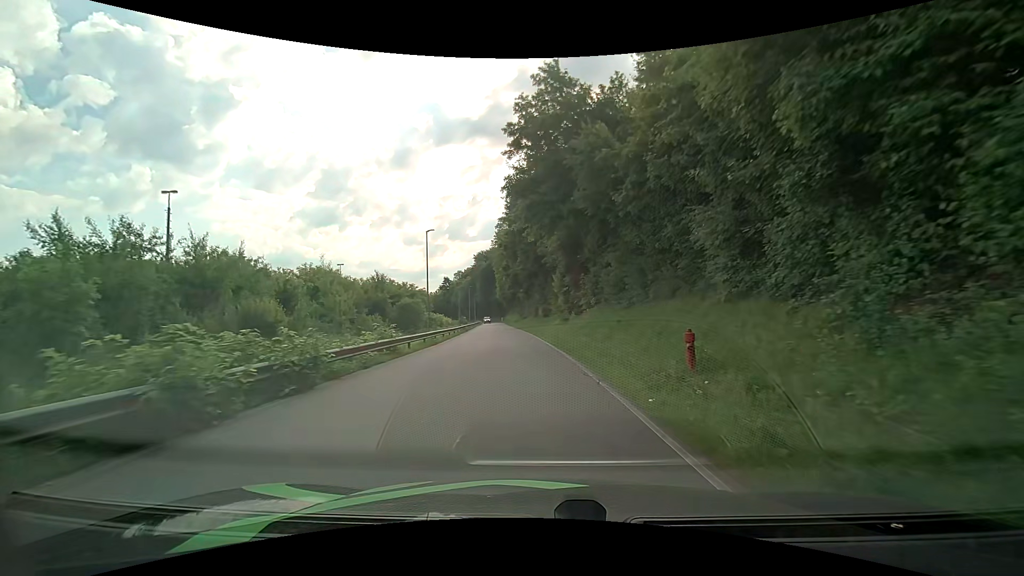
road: residential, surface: asphalt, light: Day
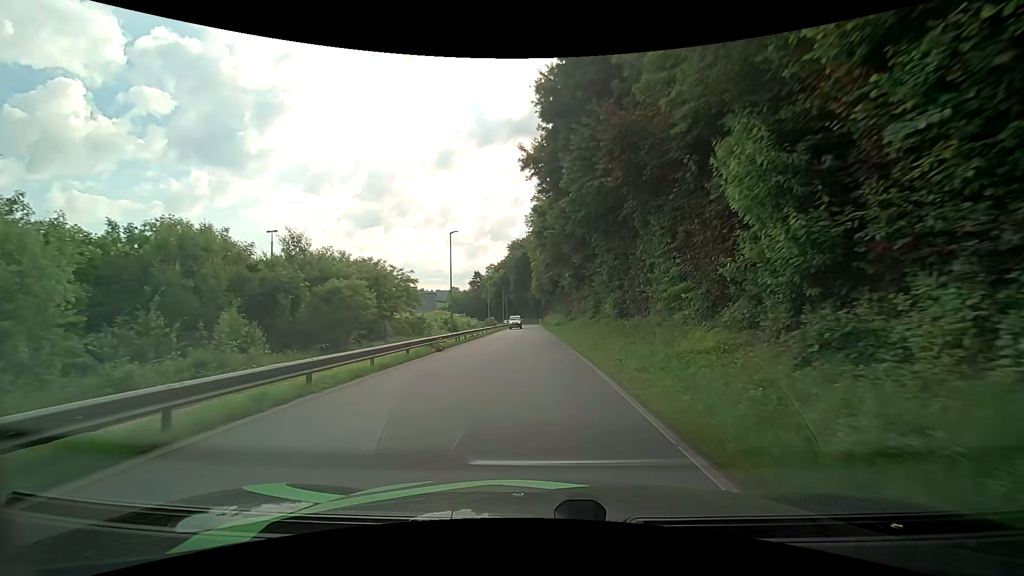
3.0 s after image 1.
(-1.3, +32.2) m; -5°
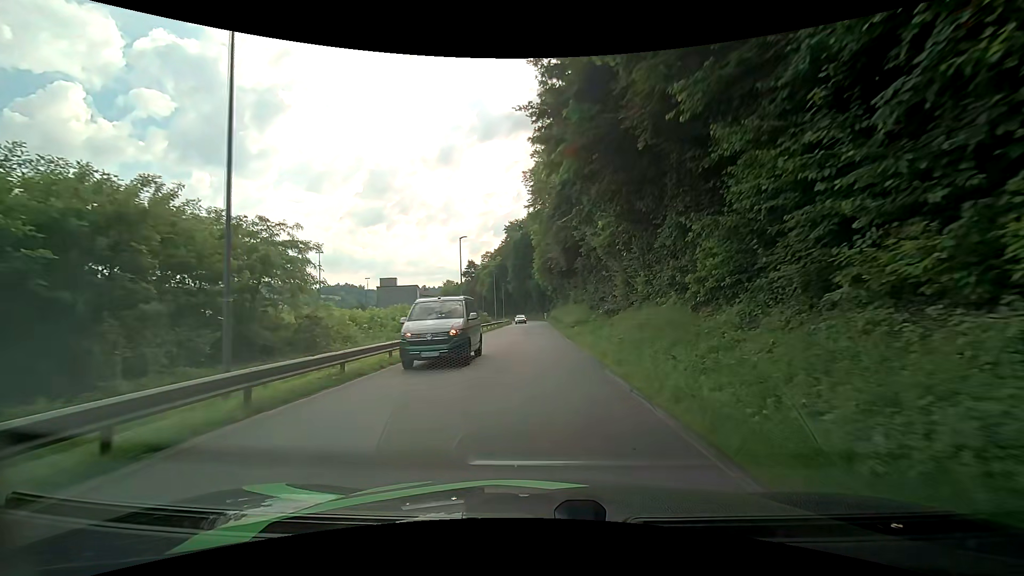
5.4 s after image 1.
(-0.3, +26.2) m; 0°
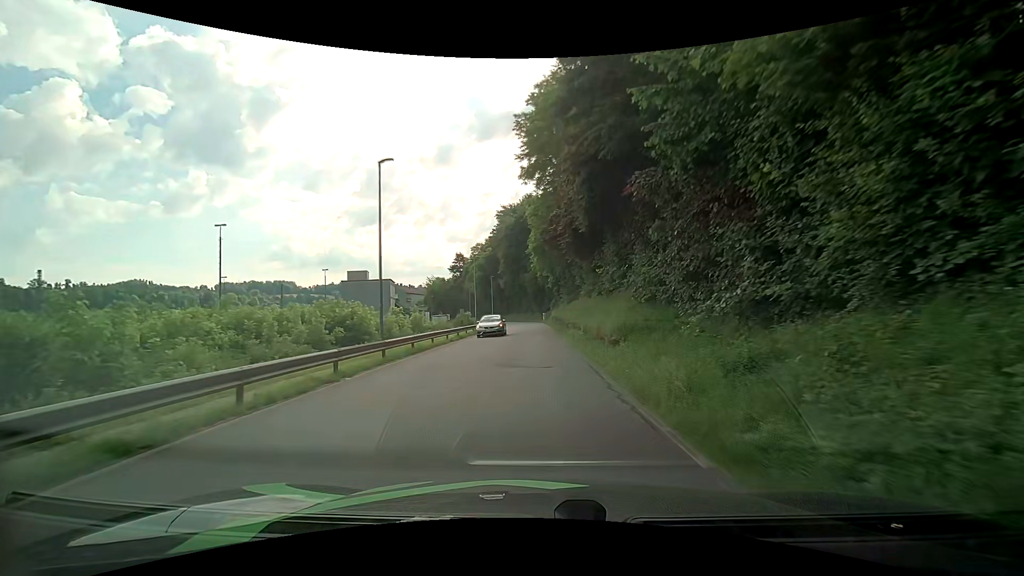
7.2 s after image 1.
(0.0, +20.0) m; 0°
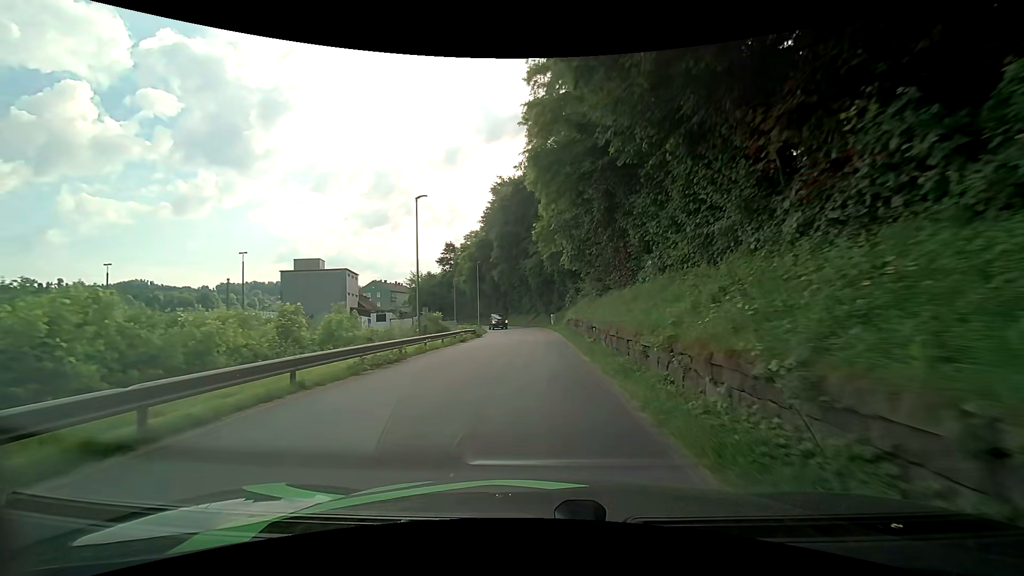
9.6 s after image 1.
(+0.2, +26.0) m; 0°
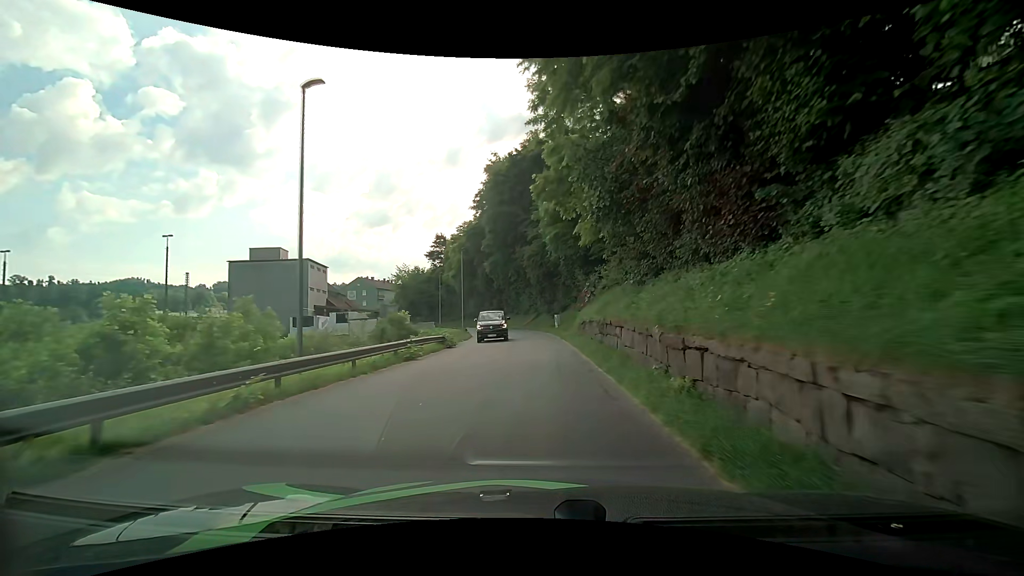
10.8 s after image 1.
(-0.1, +12.8) m; 0°
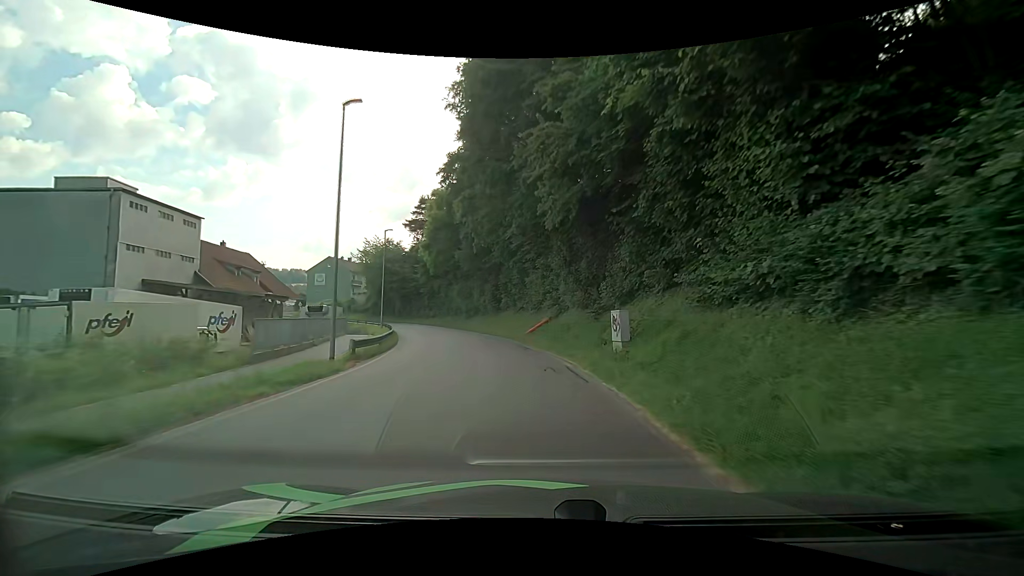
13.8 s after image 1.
(-0.6, +31.5) m; -2°
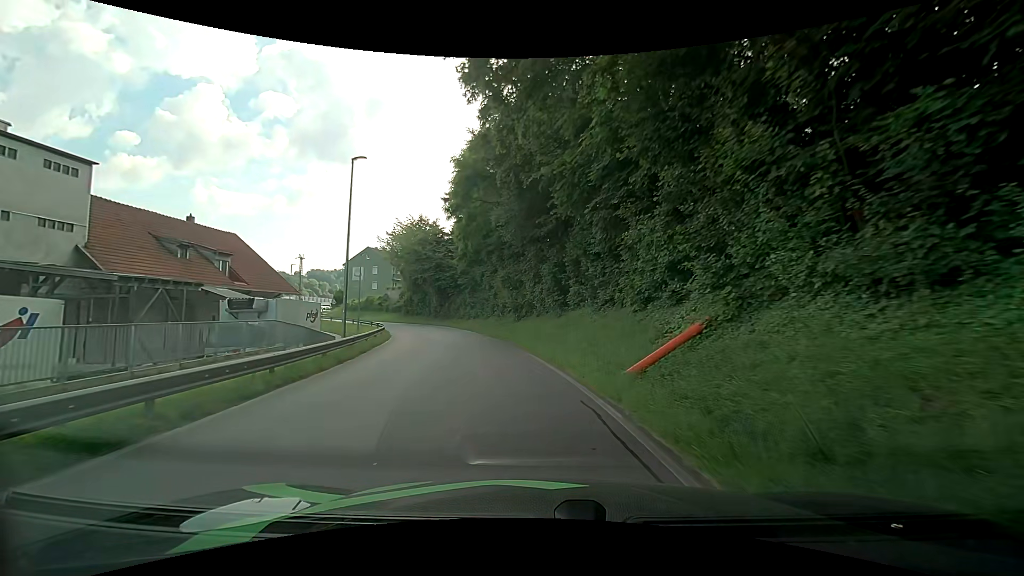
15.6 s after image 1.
(-1.2, +19.0) m; -8°
(0, +10) (-2, +20) (-3, +30) (-6, +39) (-10, +49) (-15, +57) (-21, +65) (-28, +72) (-34, +80) (-39, +89) m
